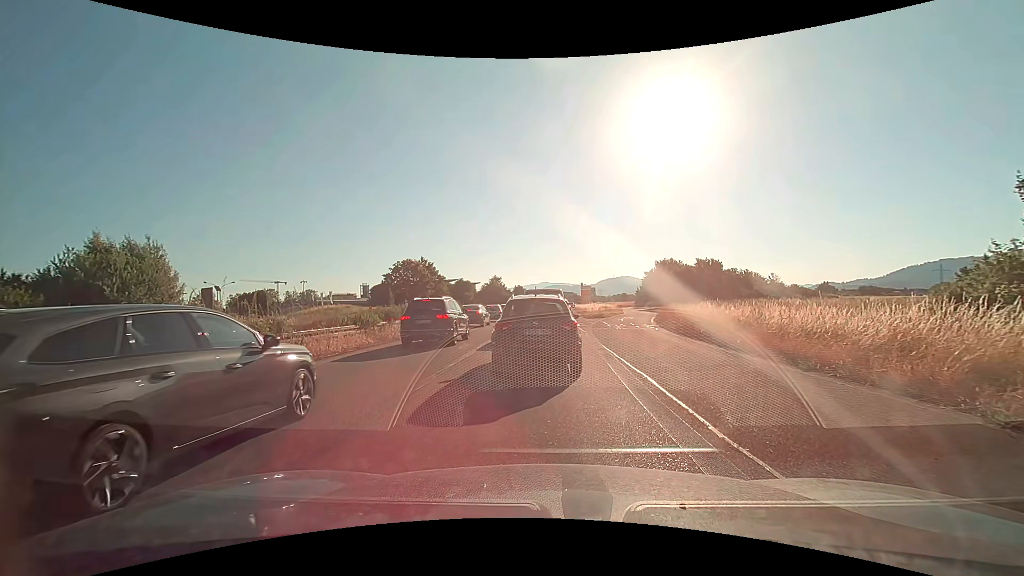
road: trunk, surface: asphalt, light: Day
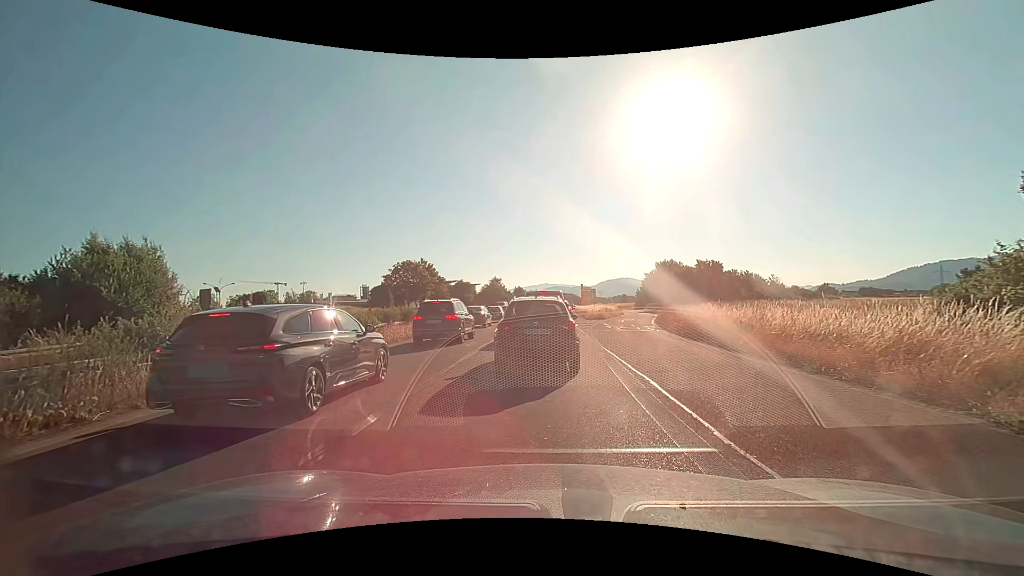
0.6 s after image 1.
(0.0, +0.2) m; 0°
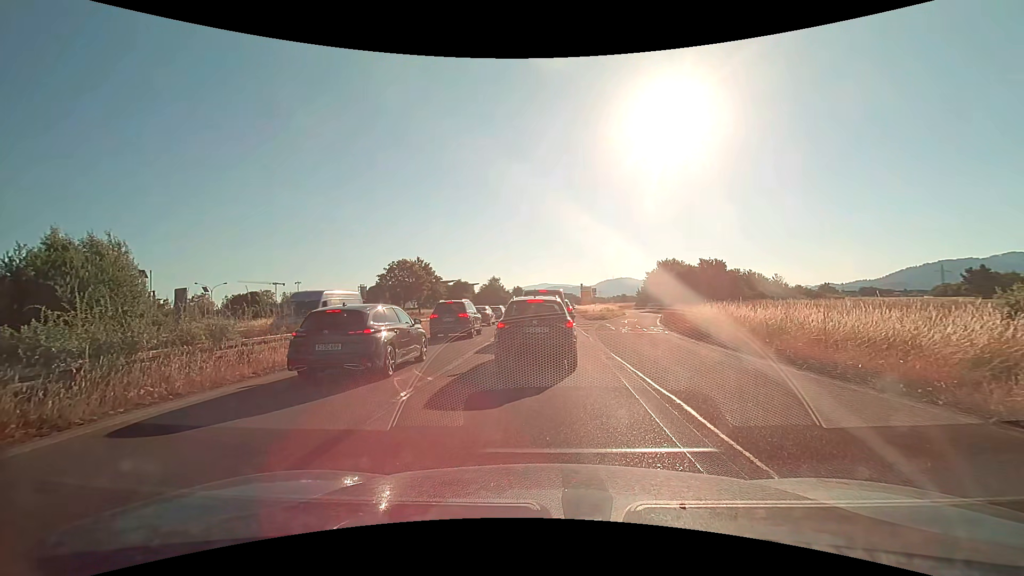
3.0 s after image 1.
(0.0, +2.2) m; 0°
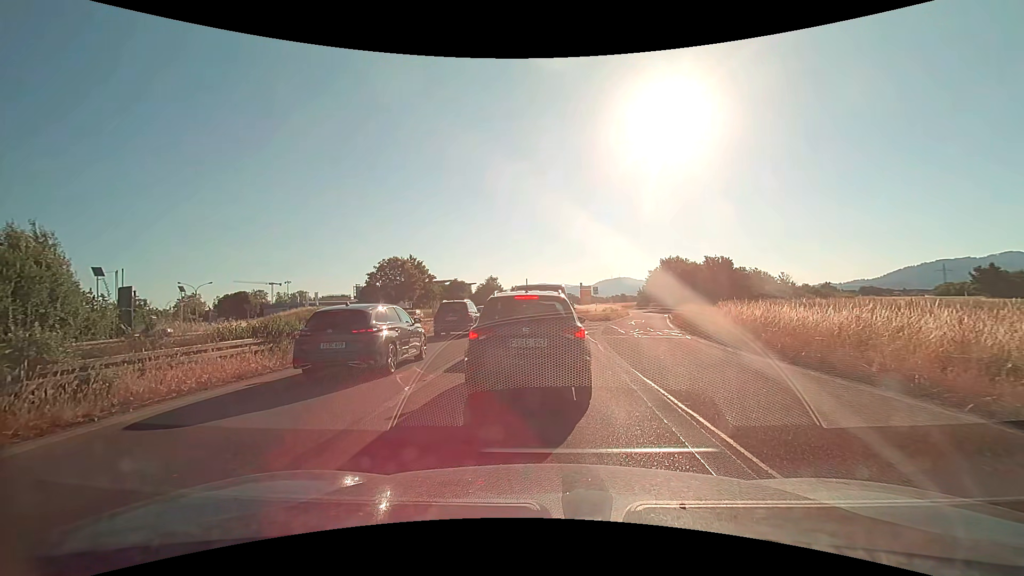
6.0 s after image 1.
(+0.1, +3.9) m; +1°
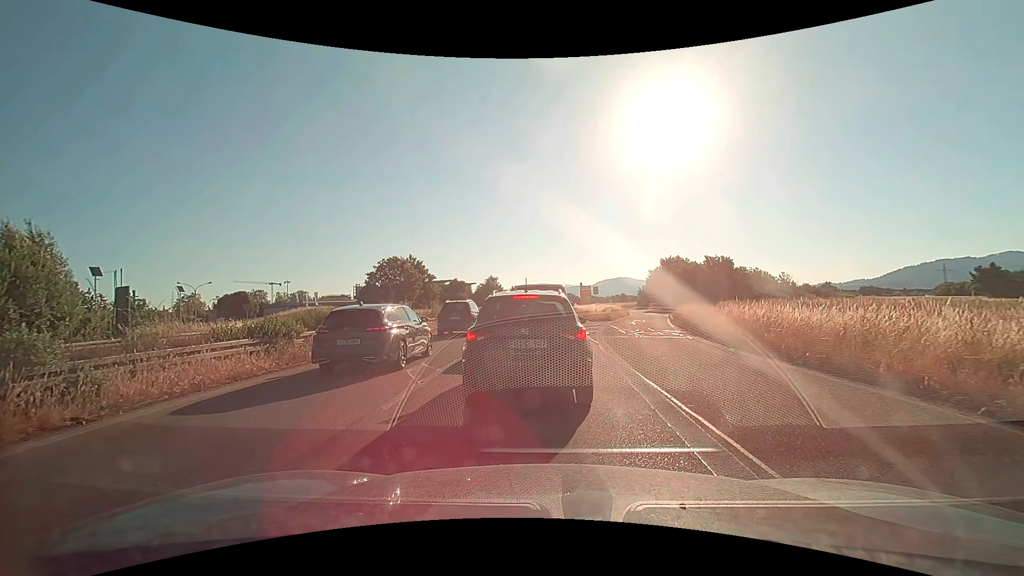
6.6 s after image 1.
(0.0, +0.2) m; 0°
